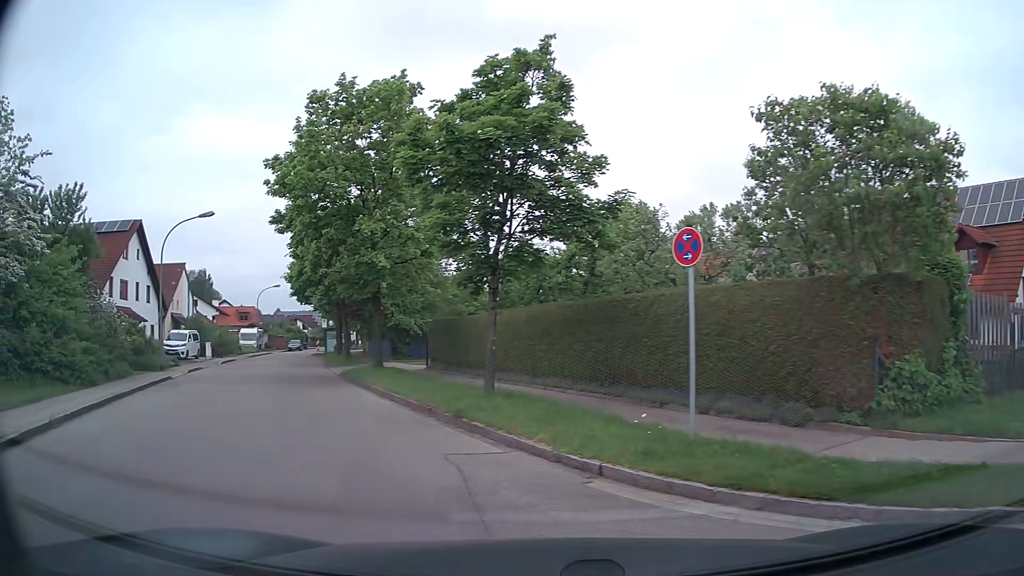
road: residential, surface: asphalt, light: Day
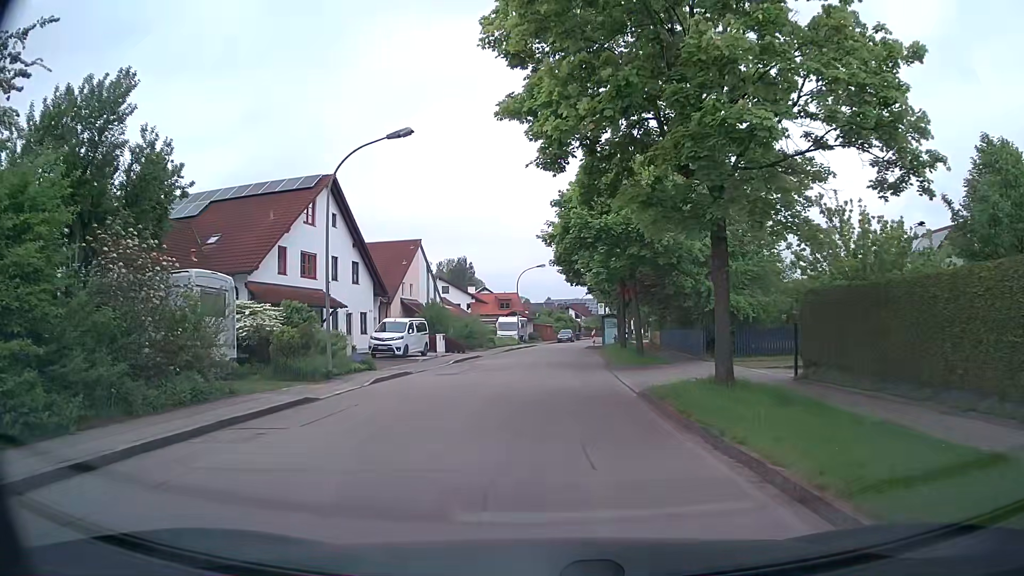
(-3.7, +12.2) m; -25°
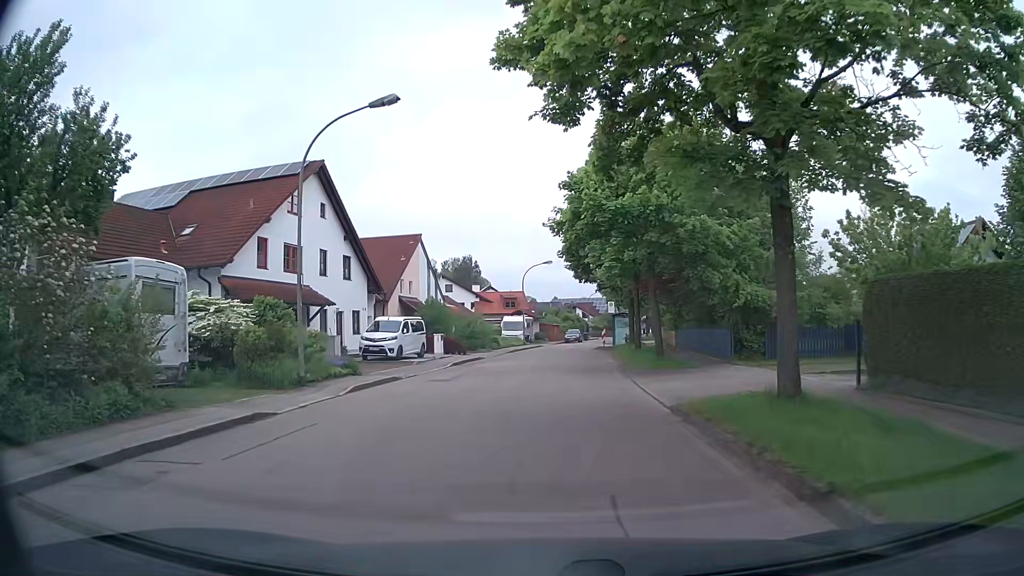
(0.0, +3.0) m; 0°
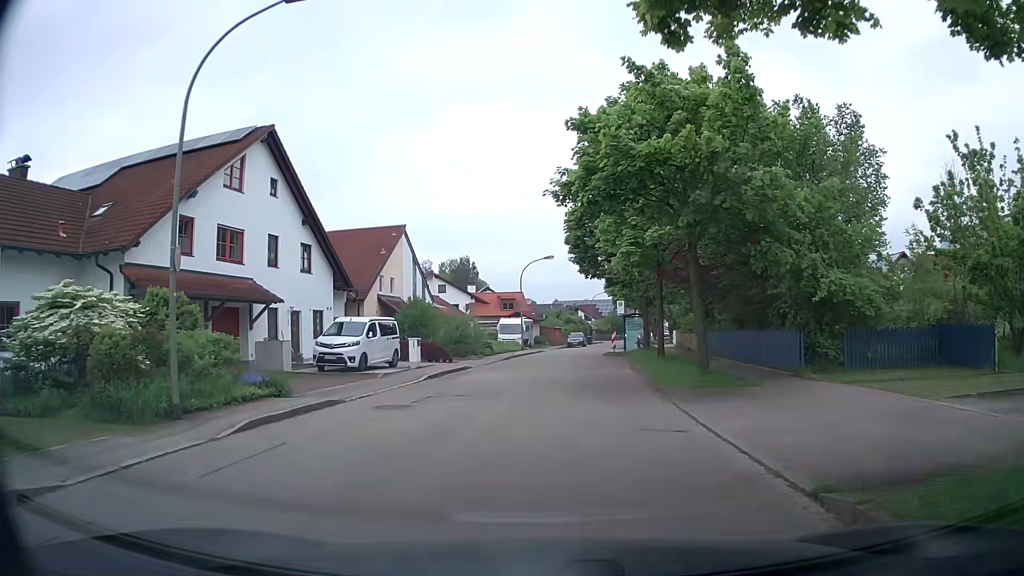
(0.0, +6.5) m; +1°
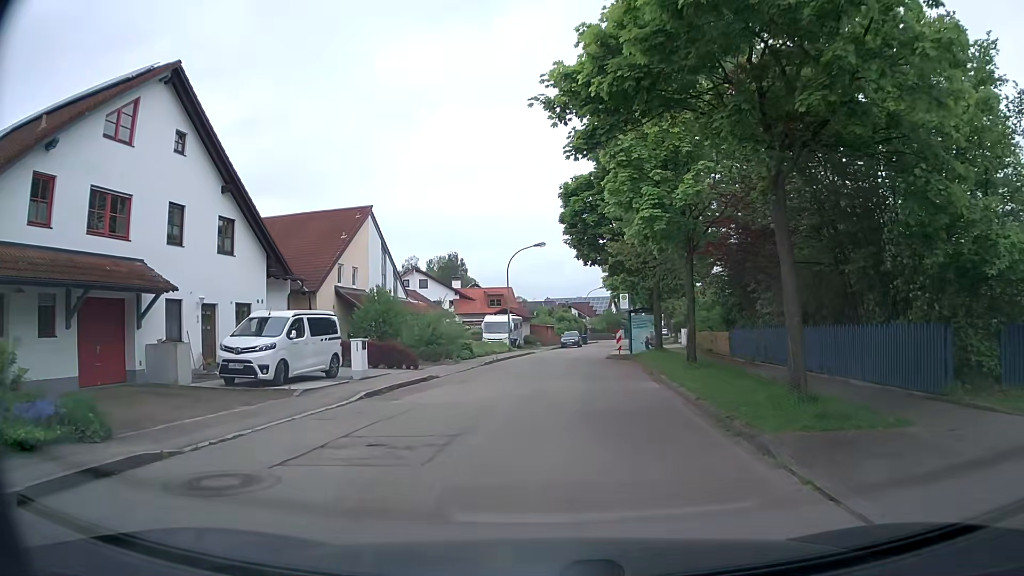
(-0.1, +7.2) m; +2°
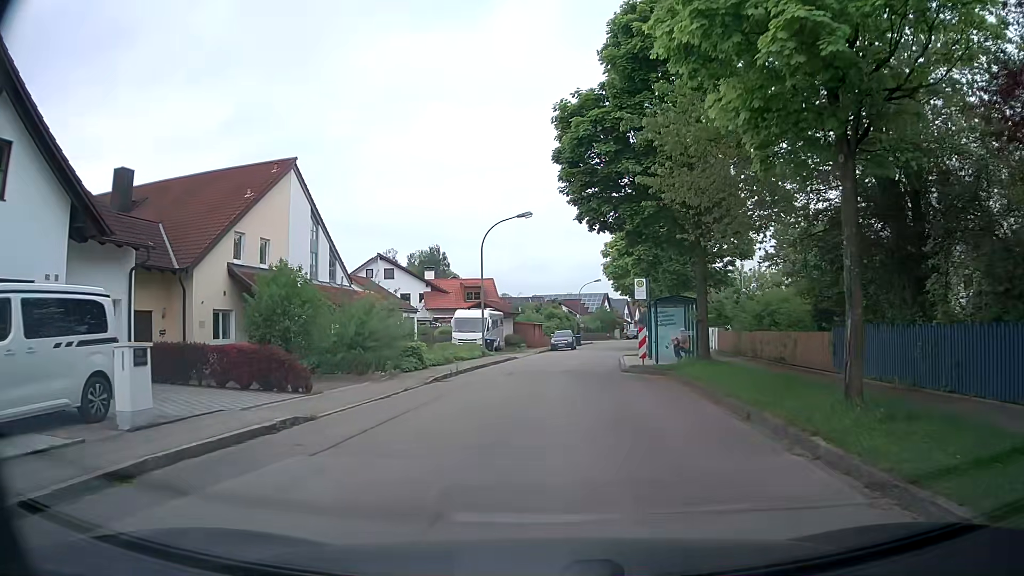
(-0.3, +11.5) m; -1°
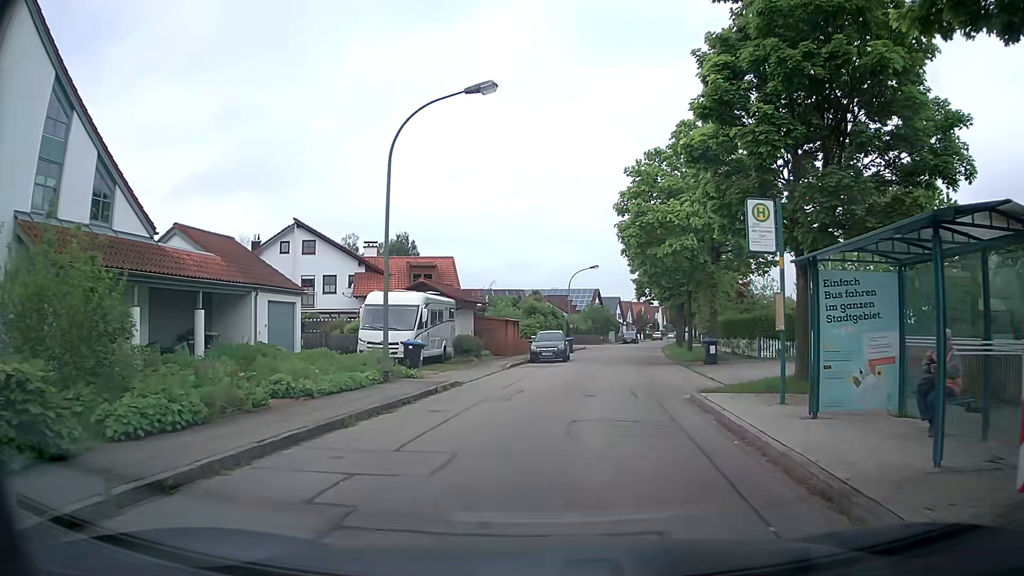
(+0.3, +18.4) m; +1°
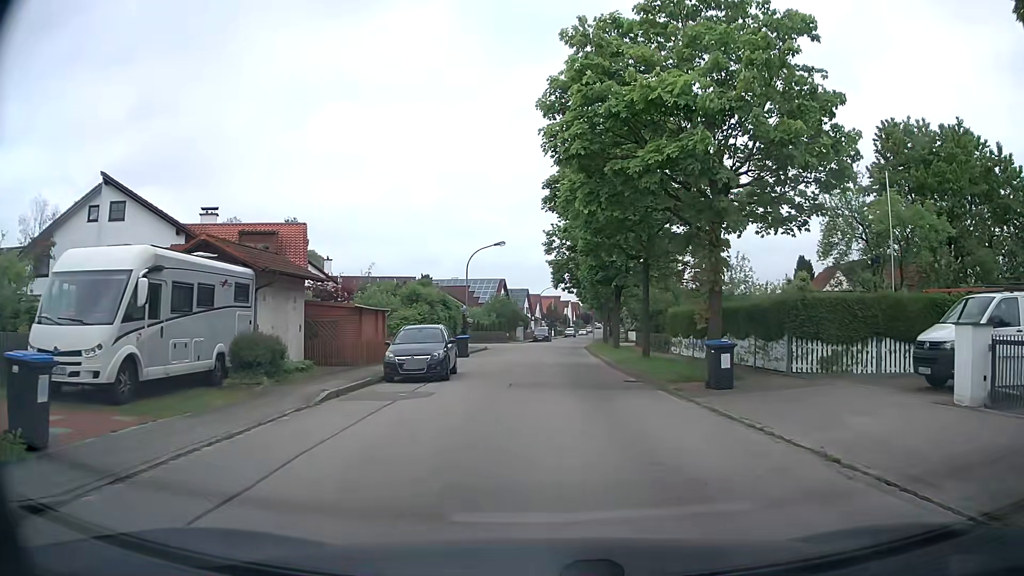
(+1.0, +13.7) m; +8°
(0, +10) (+1, +20) (+1, +30) (+1, +40) (+2, +50) (+3, +60) (+4, +70) (+6, +80) (+7, +90) (+8, +100) m
